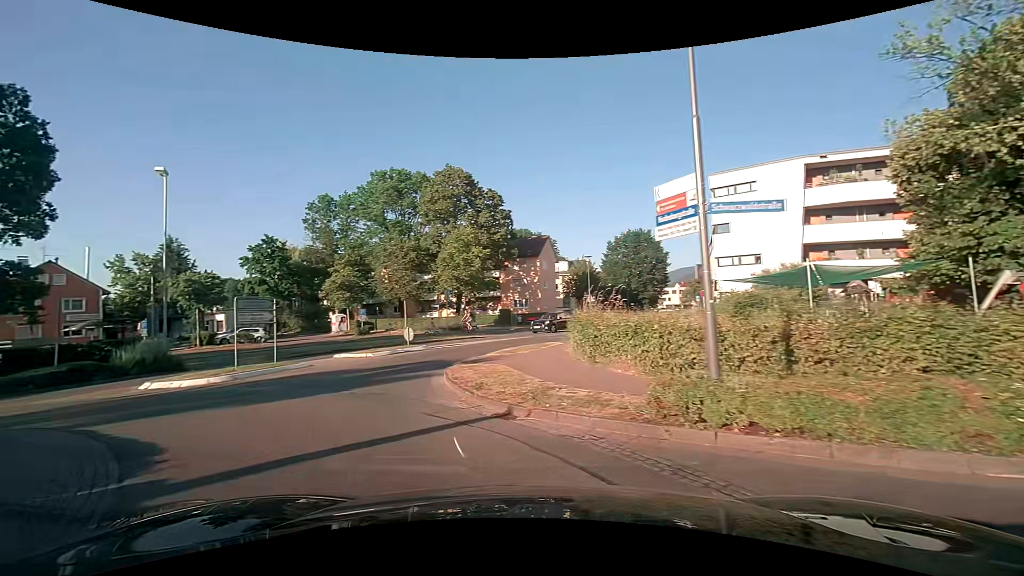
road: tertiary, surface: asphalt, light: Day
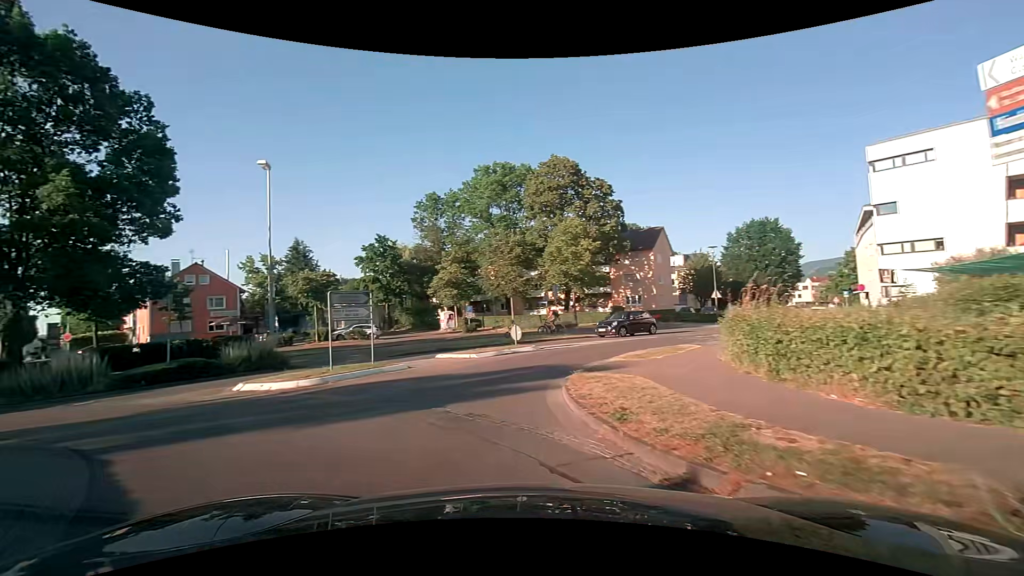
(-0.3, +3.0) m; -13°
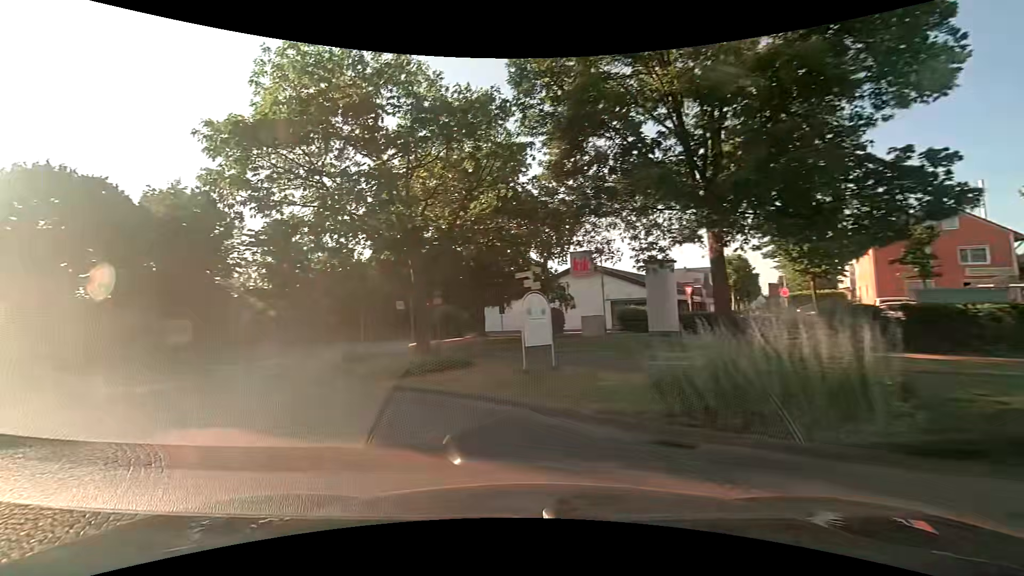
(-8.2, +11.6) m; -72°
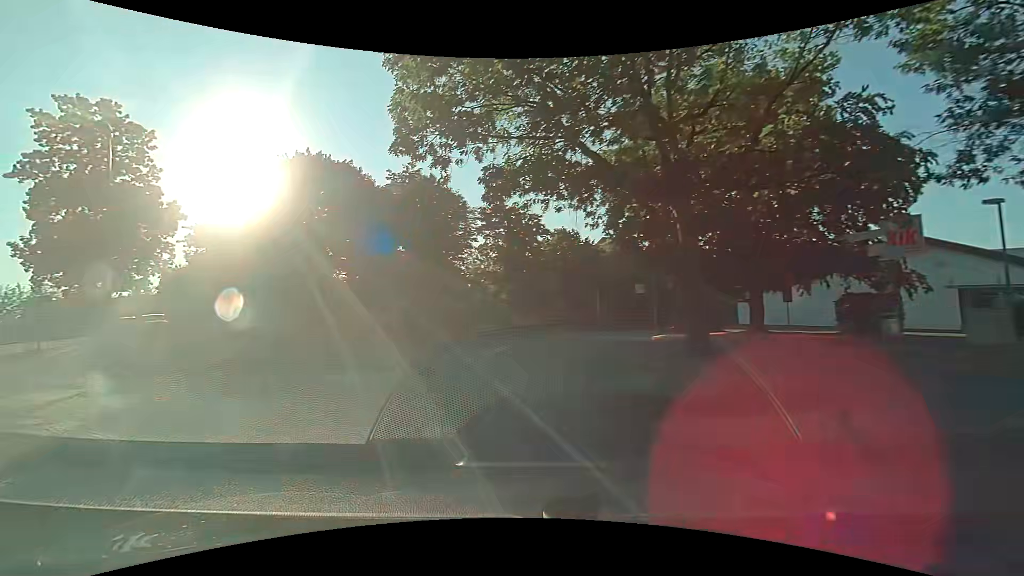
(-1.3, +6.0) m; -25°
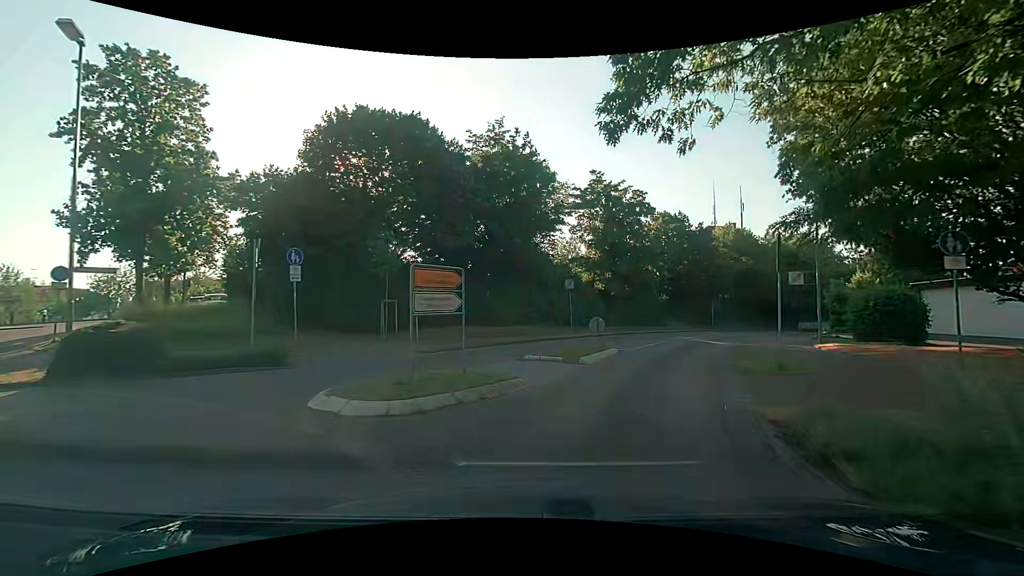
(-0.6, +6.5) m; -8°
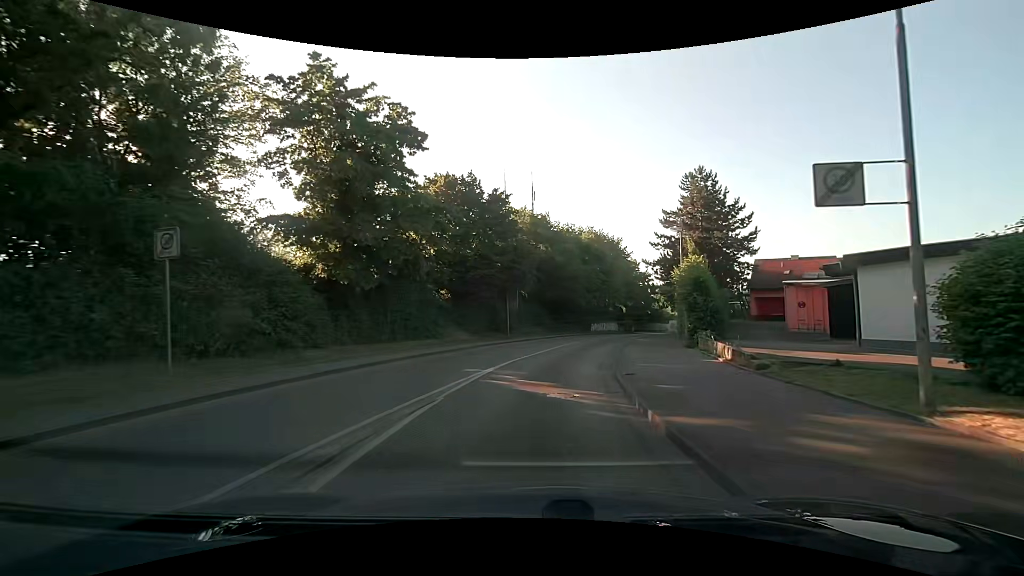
(+5.1, +18.8) m; +24°
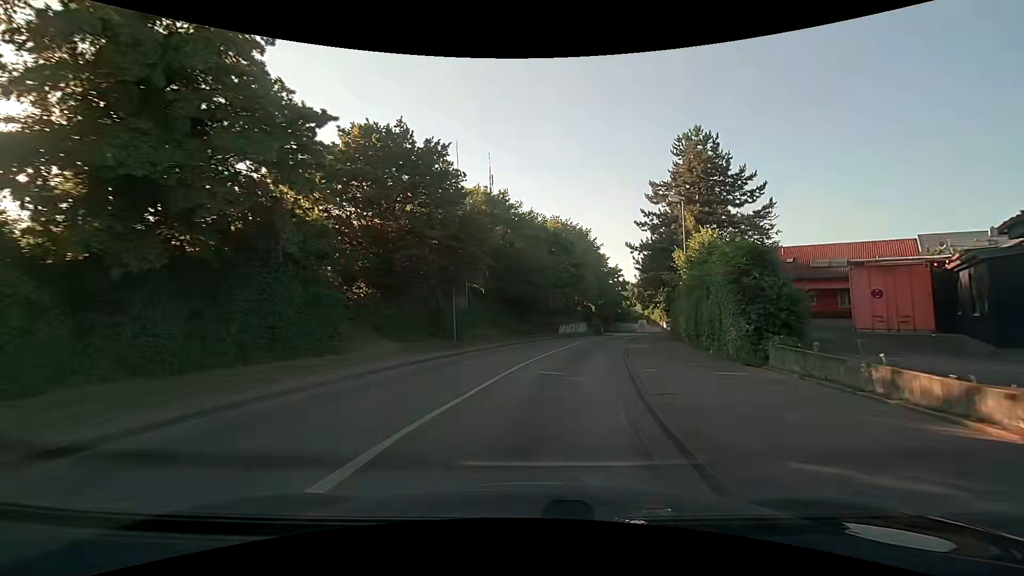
(+0.5, +10.3) m; +5°
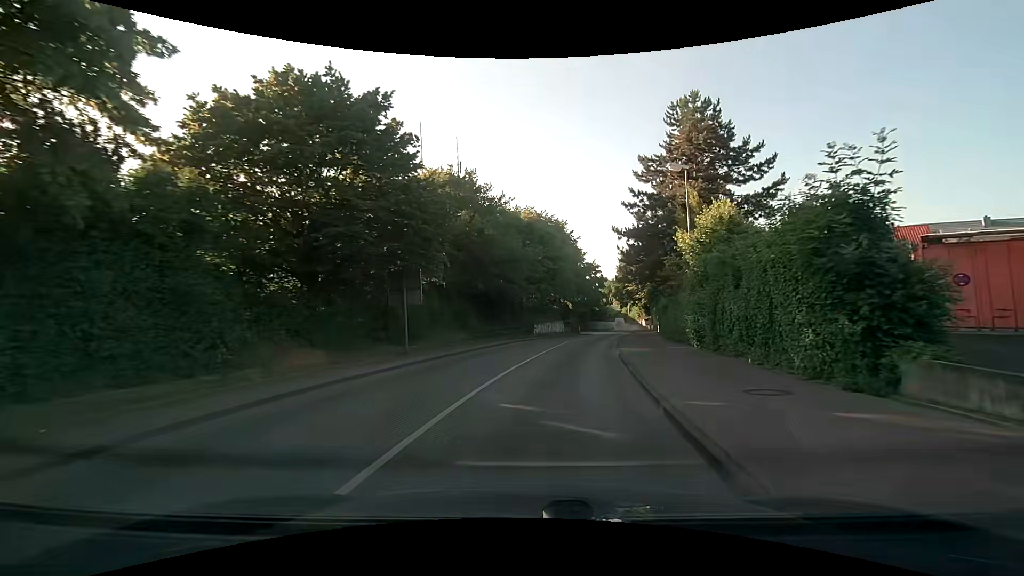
(+0.2, +5.7) m; +3°
(0, +10) (+1, +20) (+3, +30) (+5, +40) (+7, +49) (+9, +59) (+11, +69) (+13, +79) (+15, +89) (+15, +99) m
